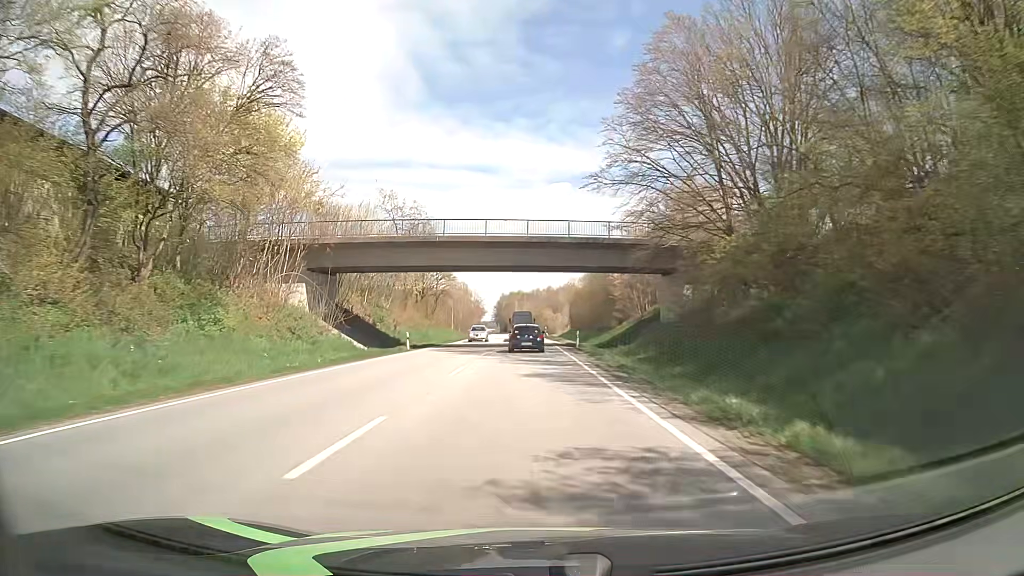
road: primary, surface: asphalt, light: Day
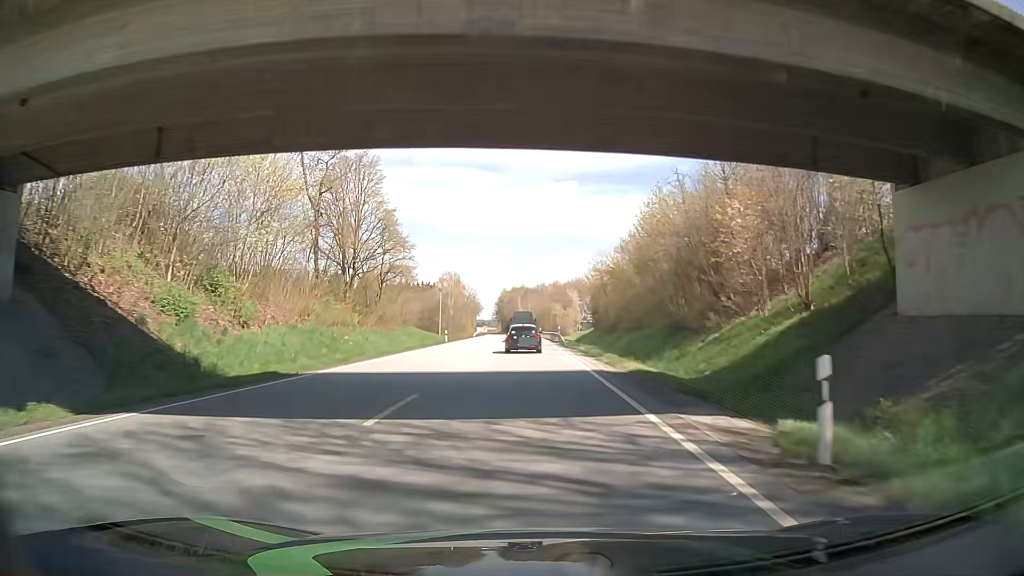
(-0.2, +33.2) m; 0°
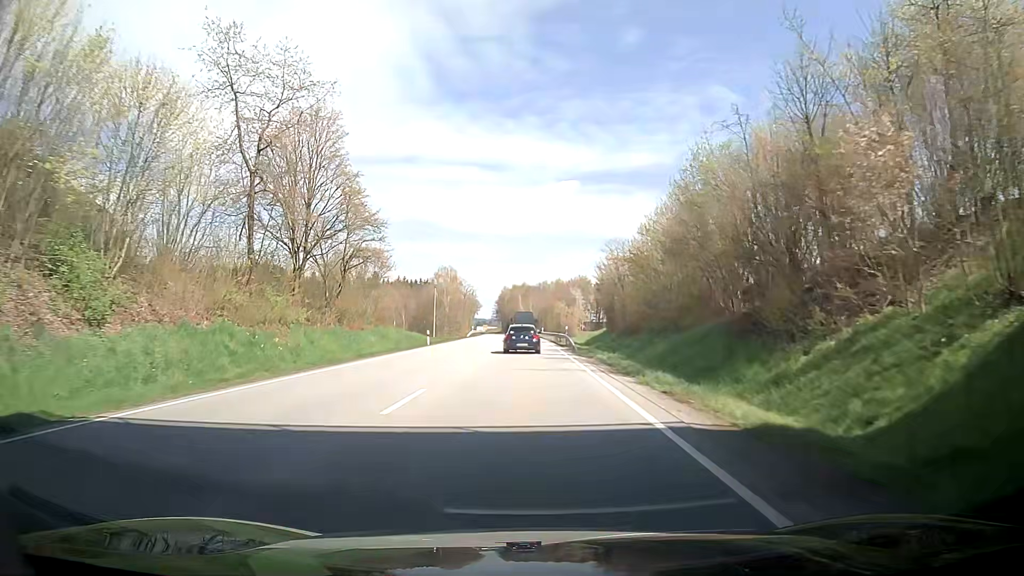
(+0.1, +11.0) m; +1°
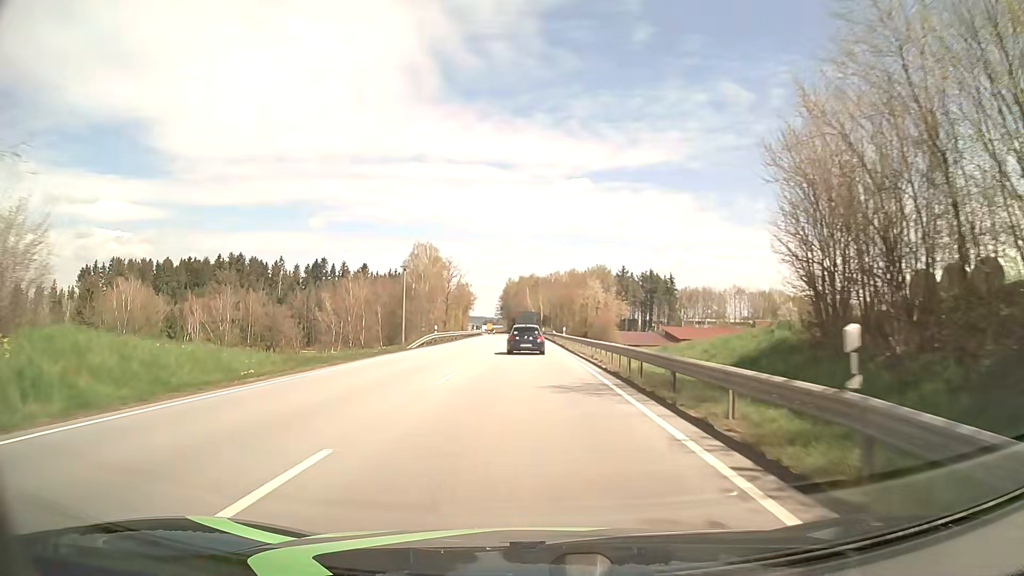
(-1.2, +43.4) m; -2°
